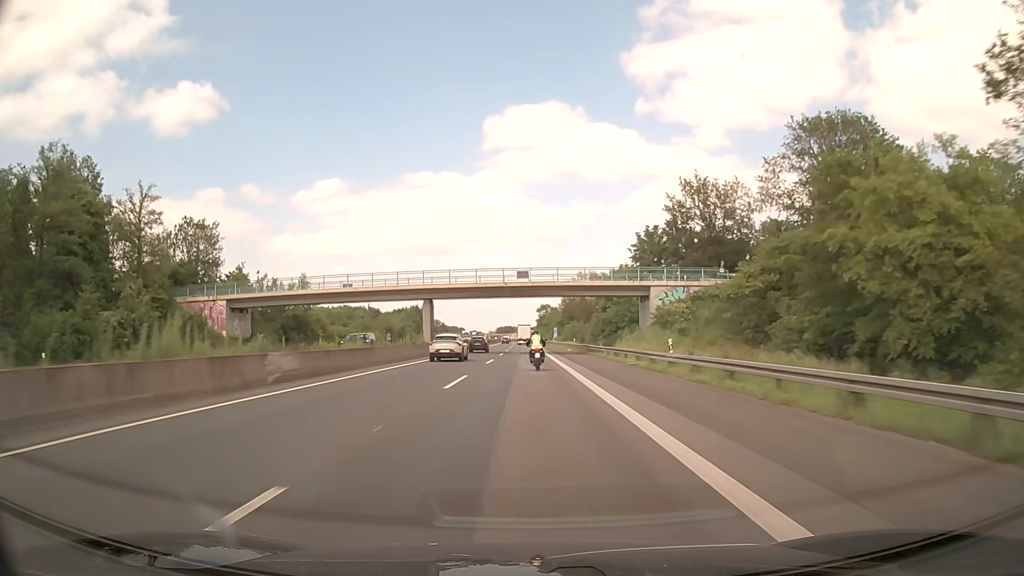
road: motorway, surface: asphalt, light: Day
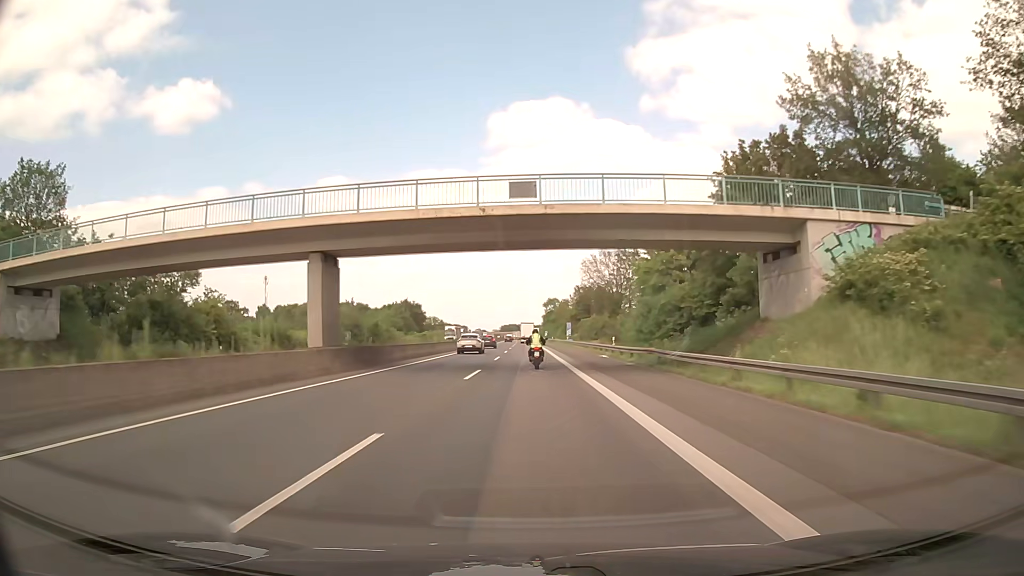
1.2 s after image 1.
(-0.1, +32.7) m; 0°
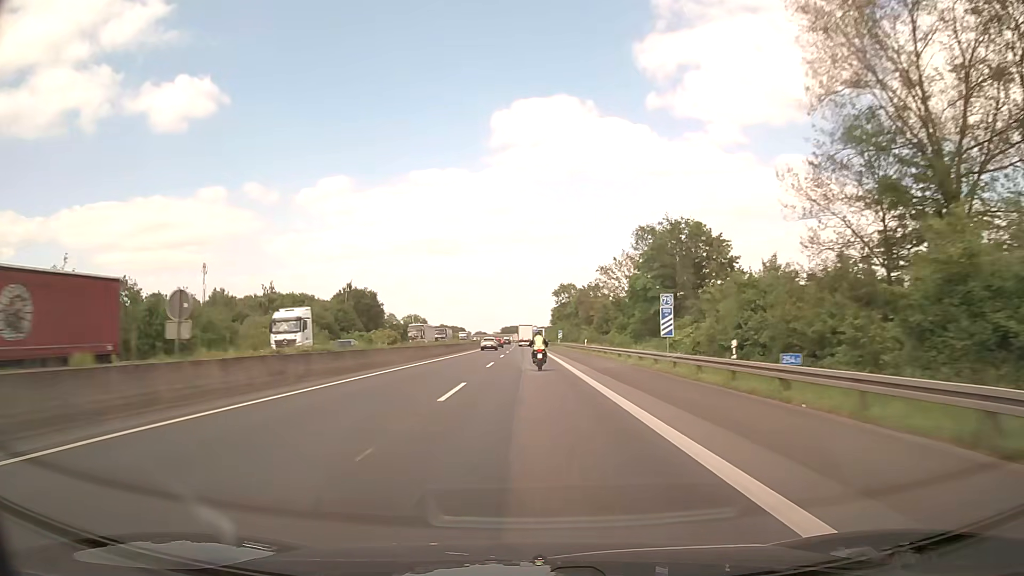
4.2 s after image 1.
(-0.3, +78.9) m; 0°
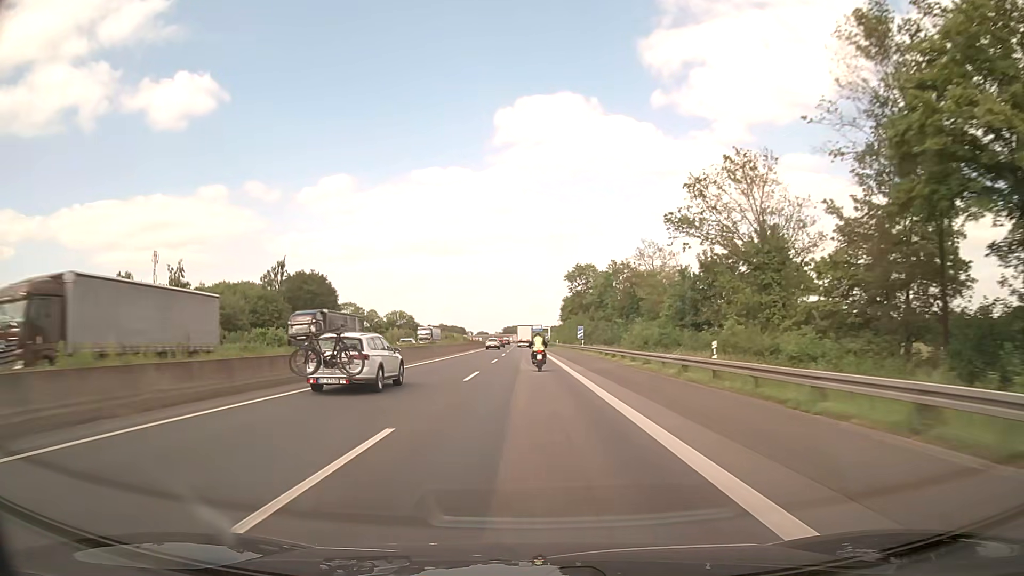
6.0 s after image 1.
(0.0, +46.7) m; 0°
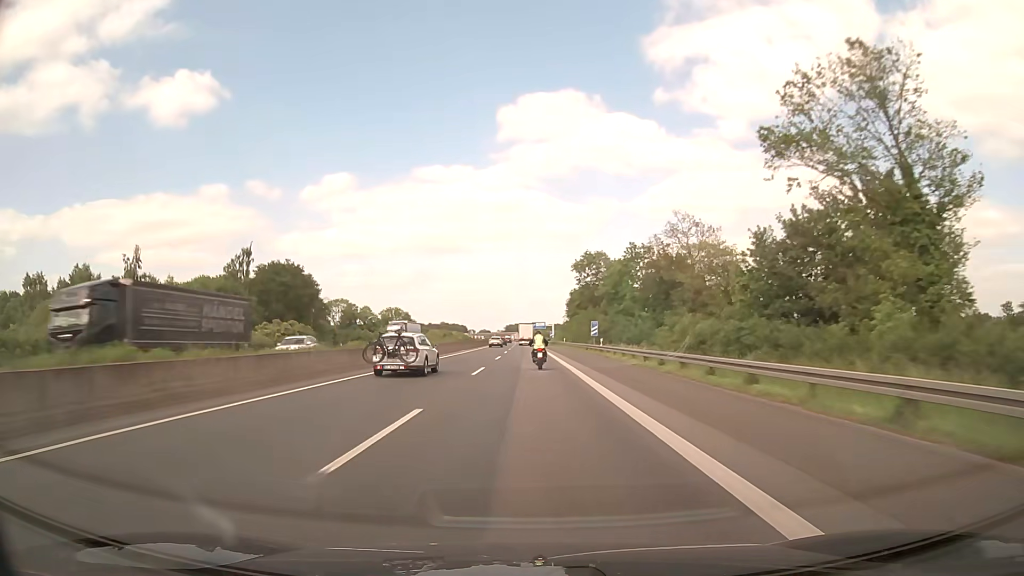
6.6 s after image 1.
(0.0, +15.5) m; 0°
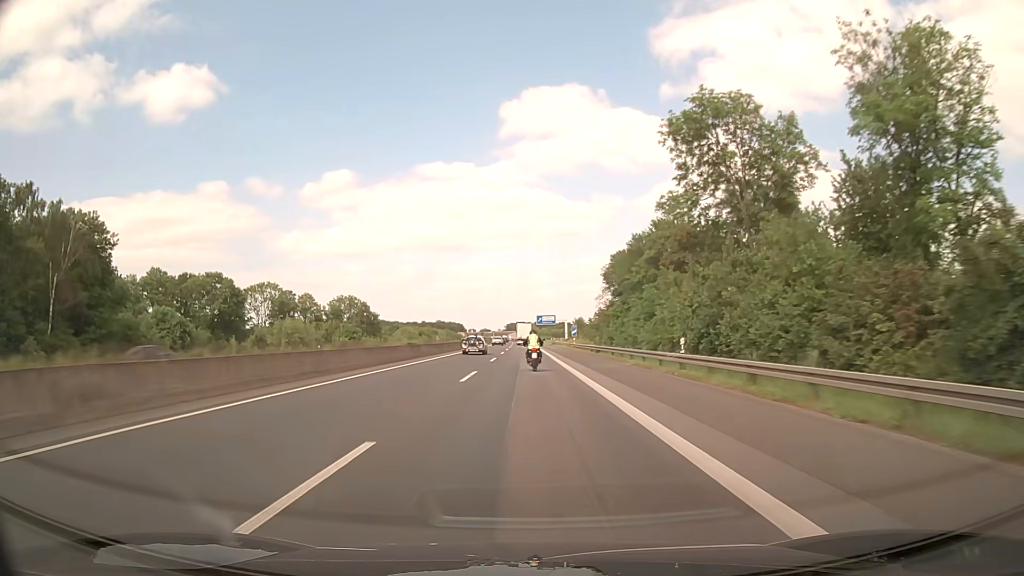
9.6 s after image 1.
(-0.4, +76.3) m; 0°
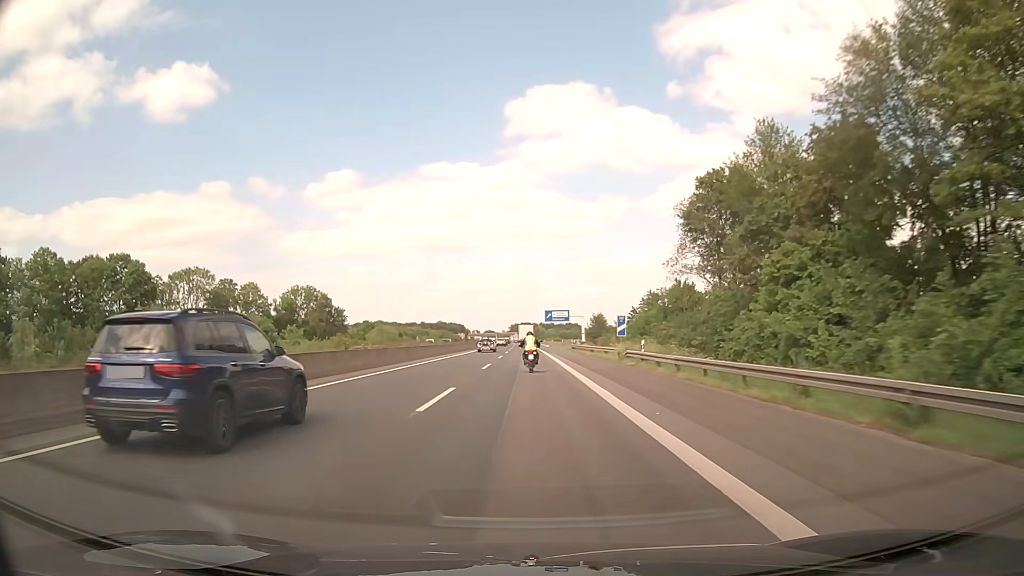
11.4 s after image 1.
(-0.2, +44.3) m; 0°
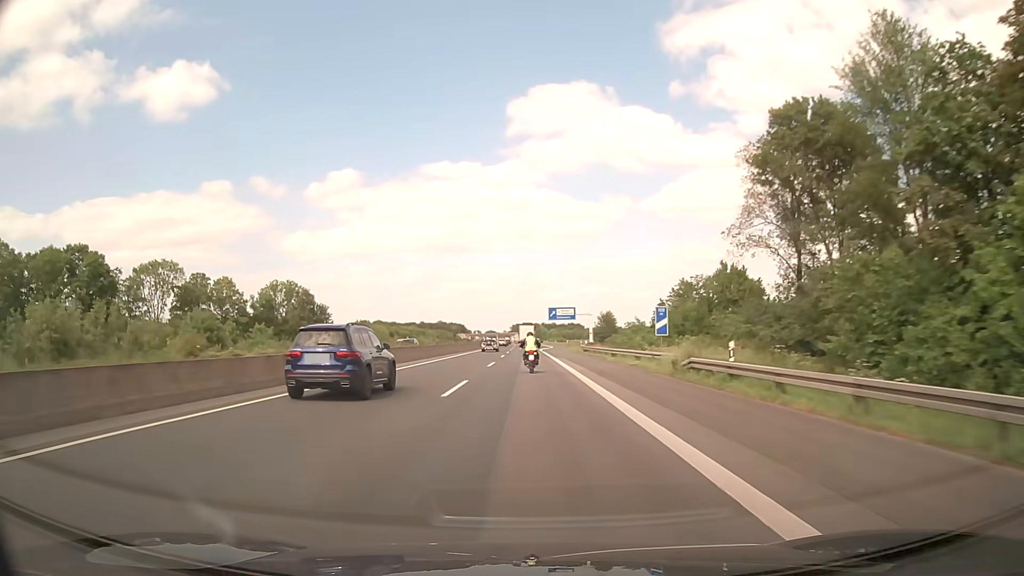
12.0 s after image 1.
(0.0, +14.7) m; 0°
(0, +10) (0, +20) (0, +30) (0, +40) (0, +50) (0, +60) (0, +70) (0, +80) (0, +90) (+1, +100) m
